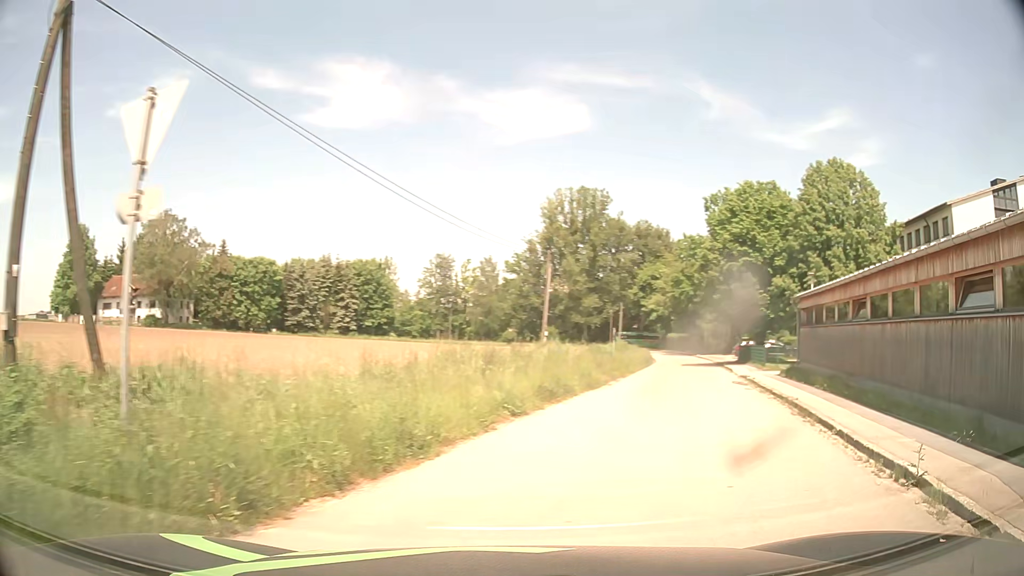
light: Day
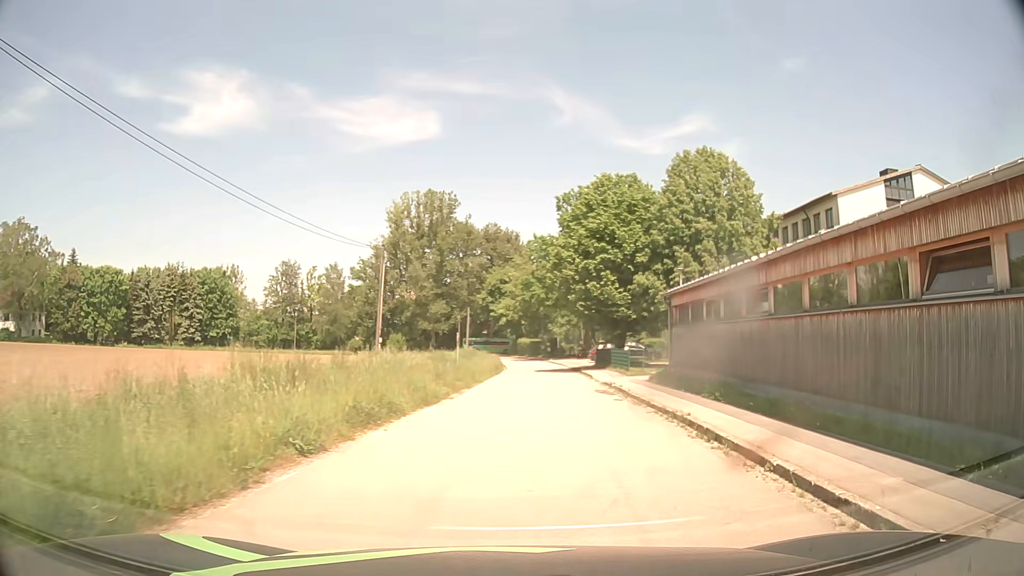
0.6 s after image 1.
(+0.5, +3.8) m; +13°
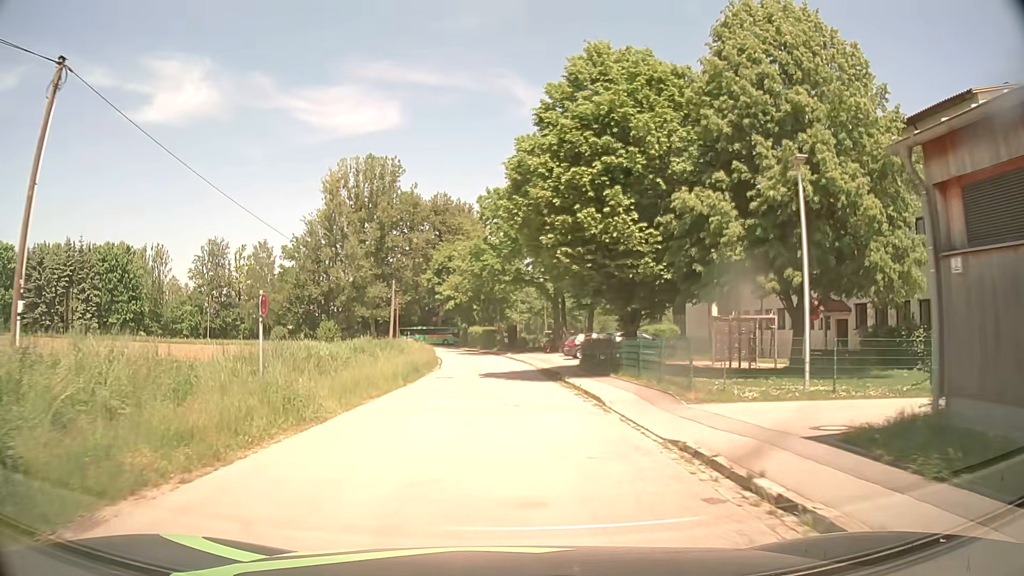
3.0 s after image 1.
(+1.1, +20.4) m; +3°
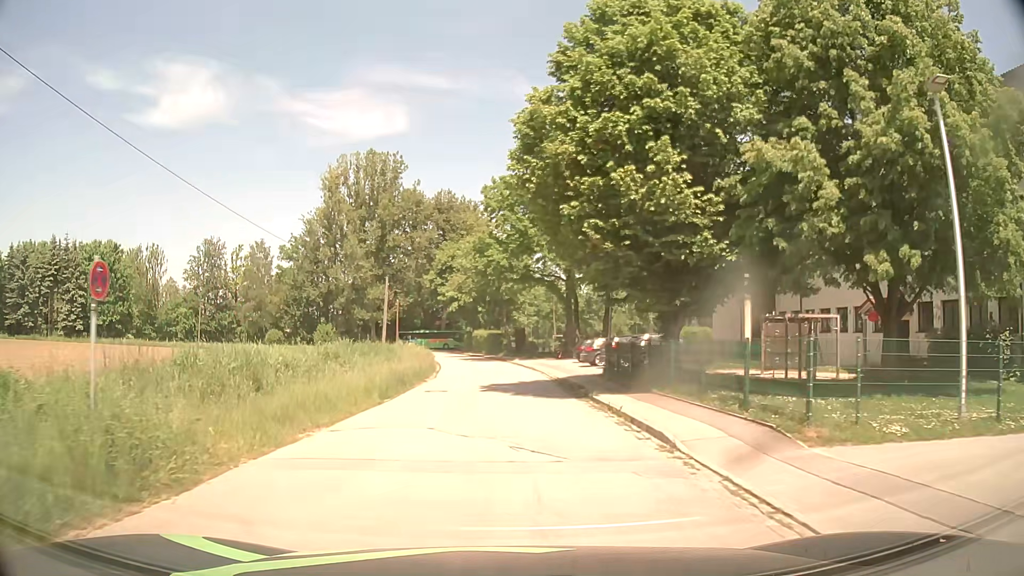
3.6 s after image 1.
(0.0, +5.7) m; 0°
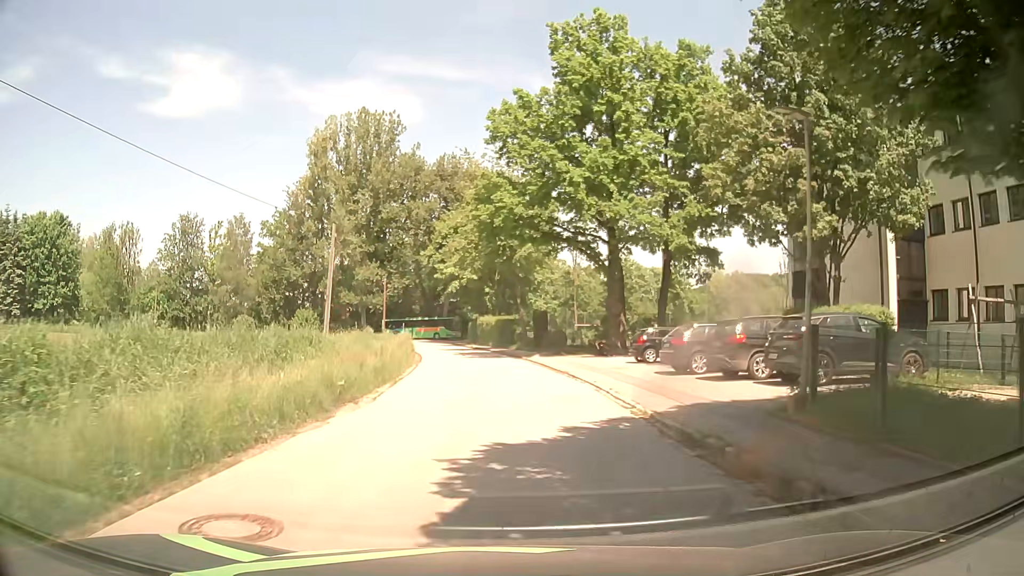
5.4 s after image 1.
(-0.2, +16.8) m; -1°
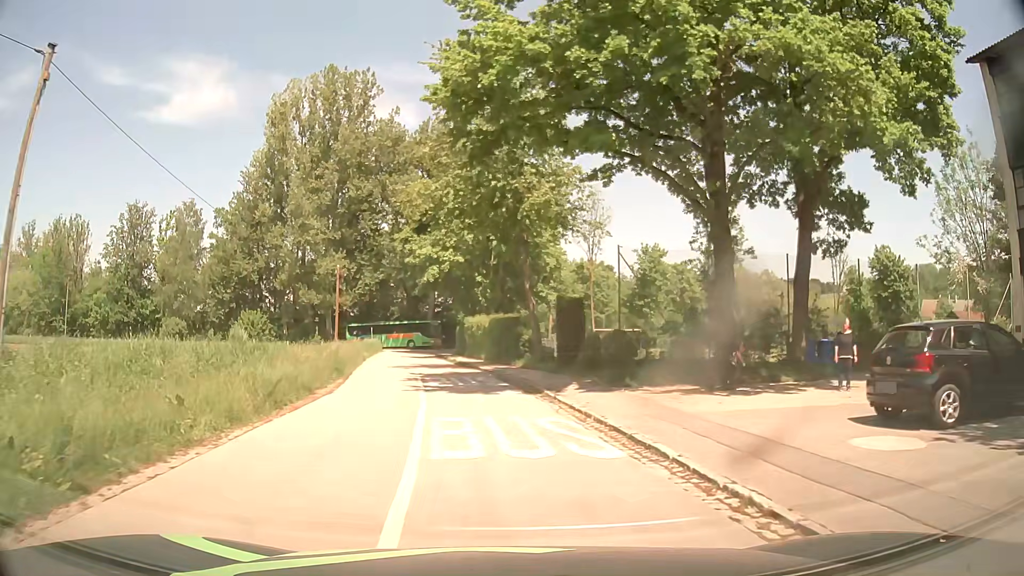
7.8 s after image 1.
(+0.1, +19.3) m; +1°
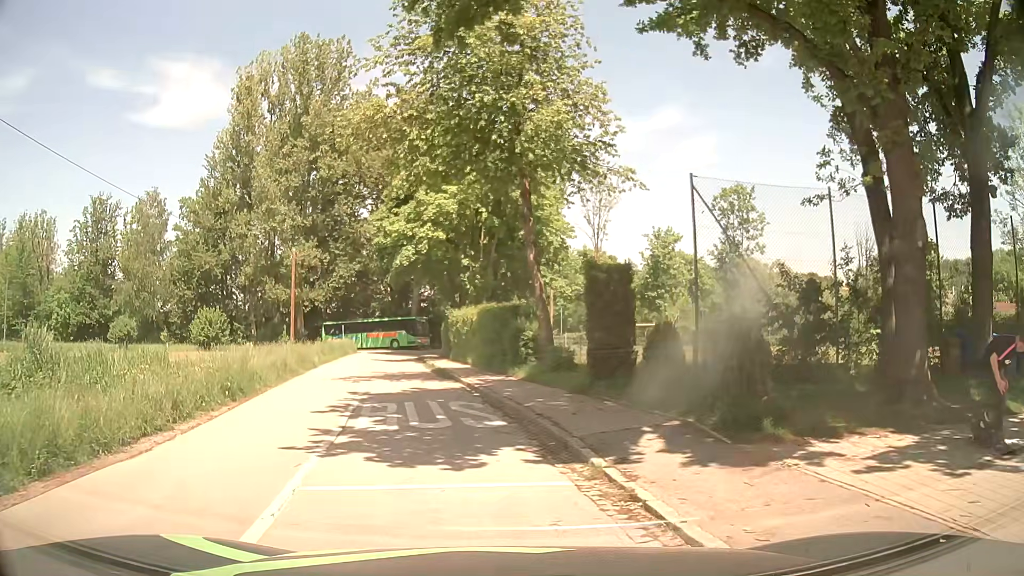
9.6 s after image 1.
(-0.1, +9.1) m; -1°
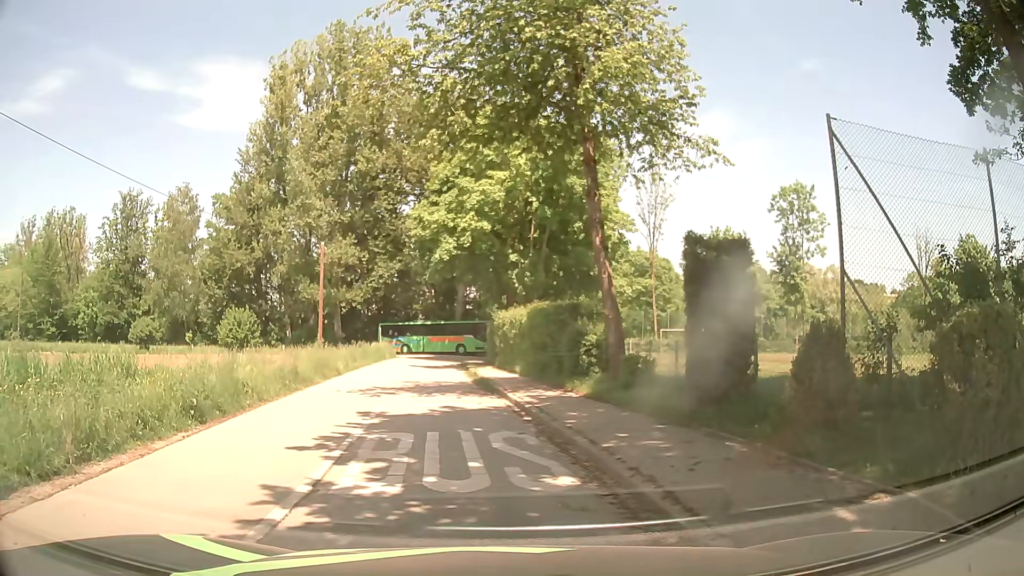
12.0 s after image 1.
(-0.1, +3.7) m; -2°
